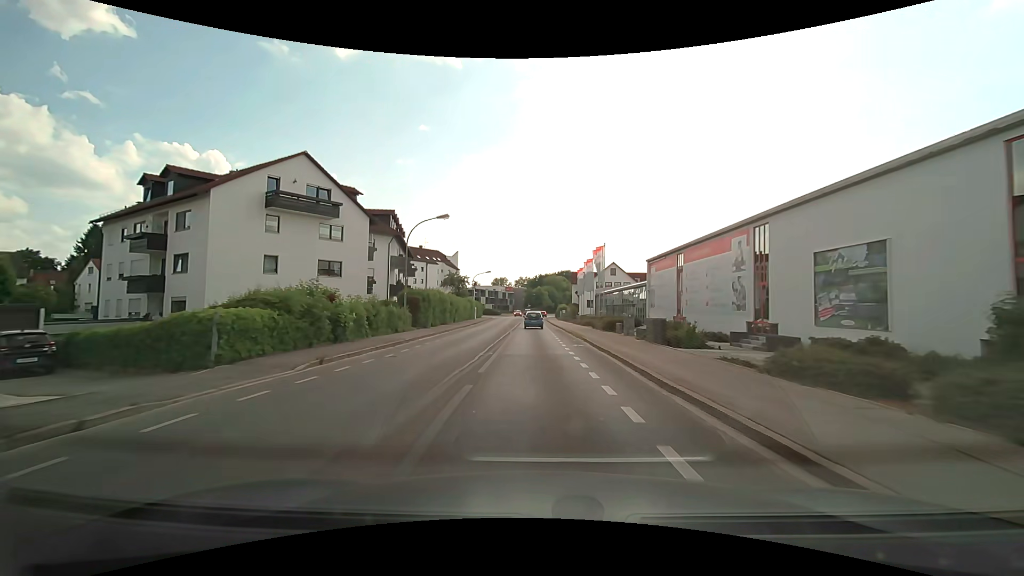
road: secondary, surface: asphalt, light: Day
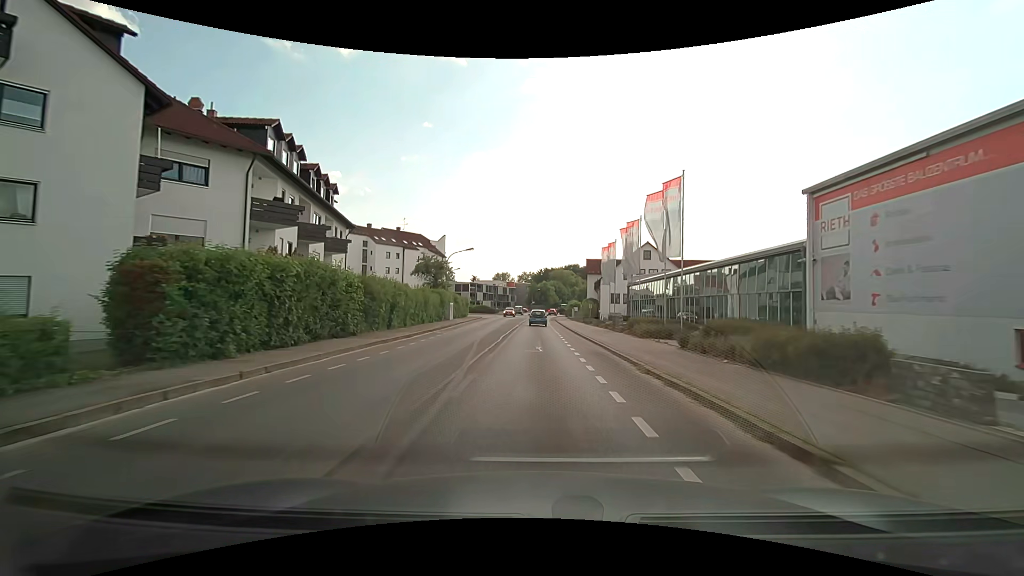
(0.0, +24.7) m; 0°
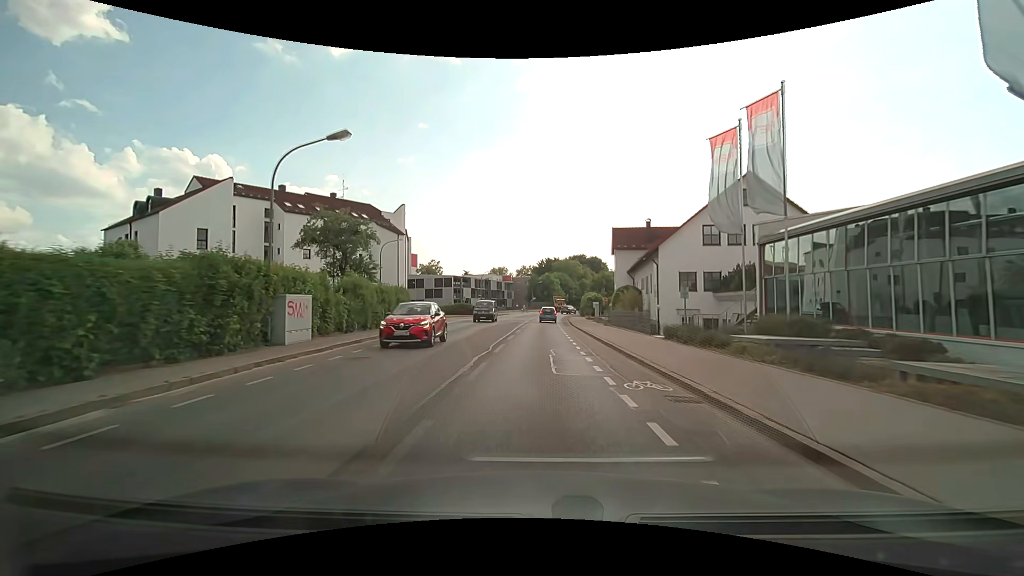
(-0.1, +32.3) m; 0°
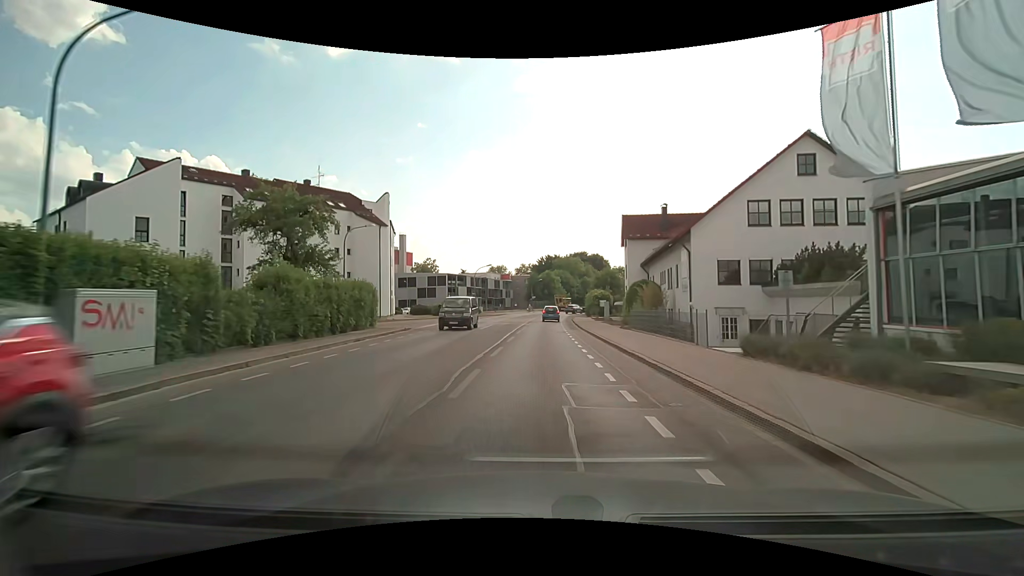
(0.0, +7.7) m; 0°
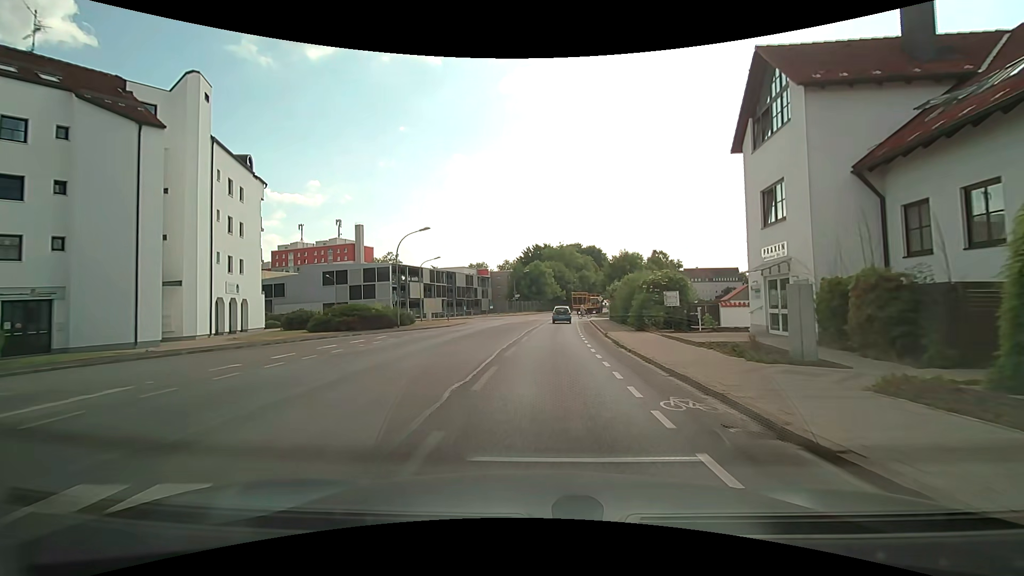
(+0.3, +35.1) m; +2°
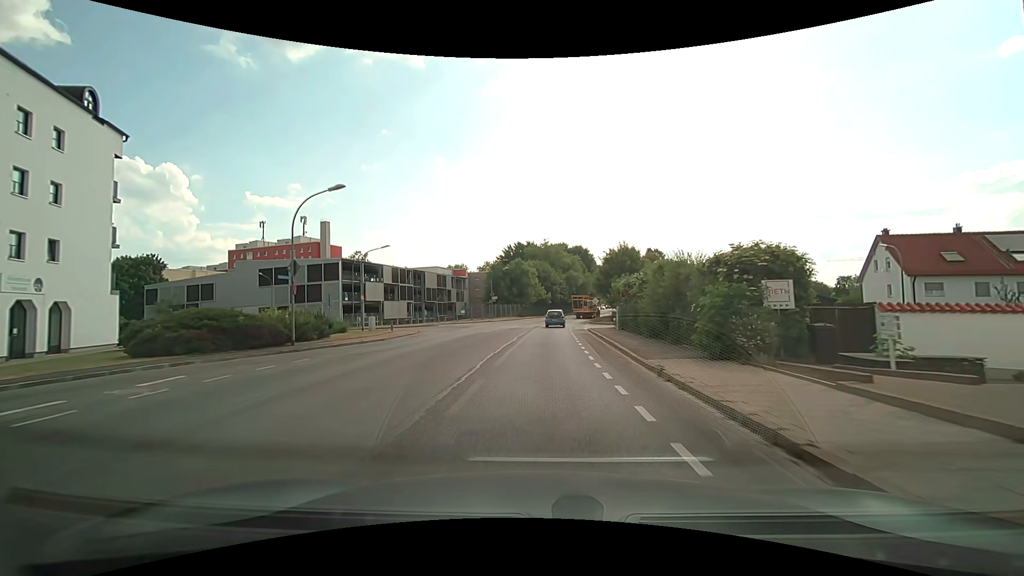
(+0.2, +13.6) m; +2°
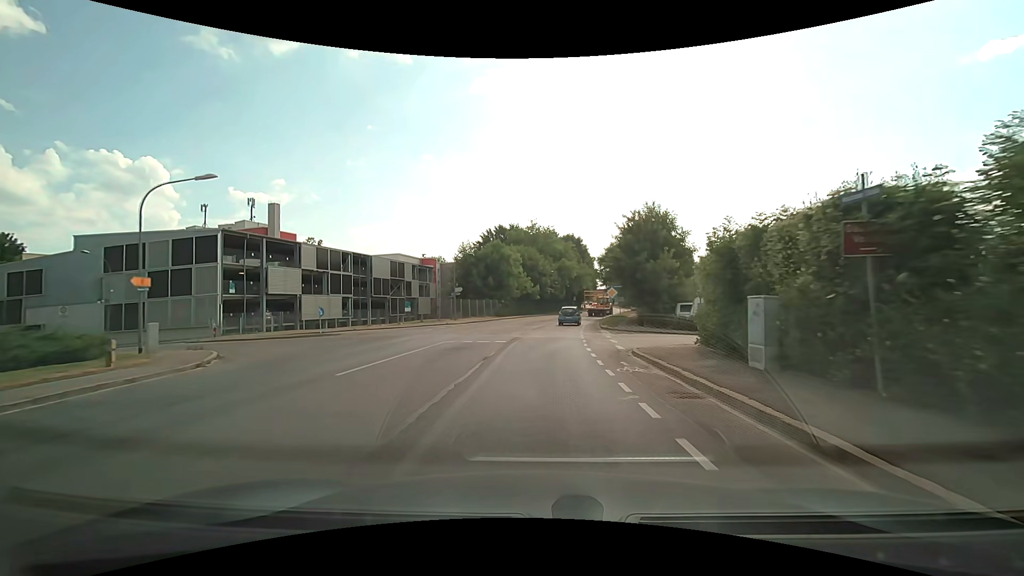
(+0.3, +22.0) m; +1°
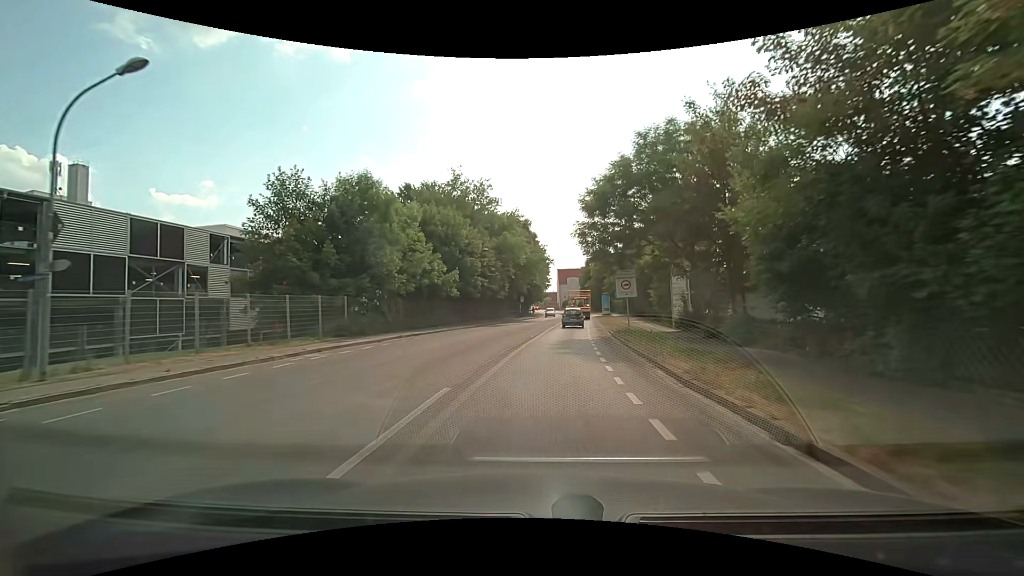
(+1.8, +36.9) m; +6°
(0, +10) (+1, +20) (+2, +30) (+3, +40) (+4, +50) (+5, +60) (+6, +70) (+6, +80) (+7, +90) (+7, +100) m
